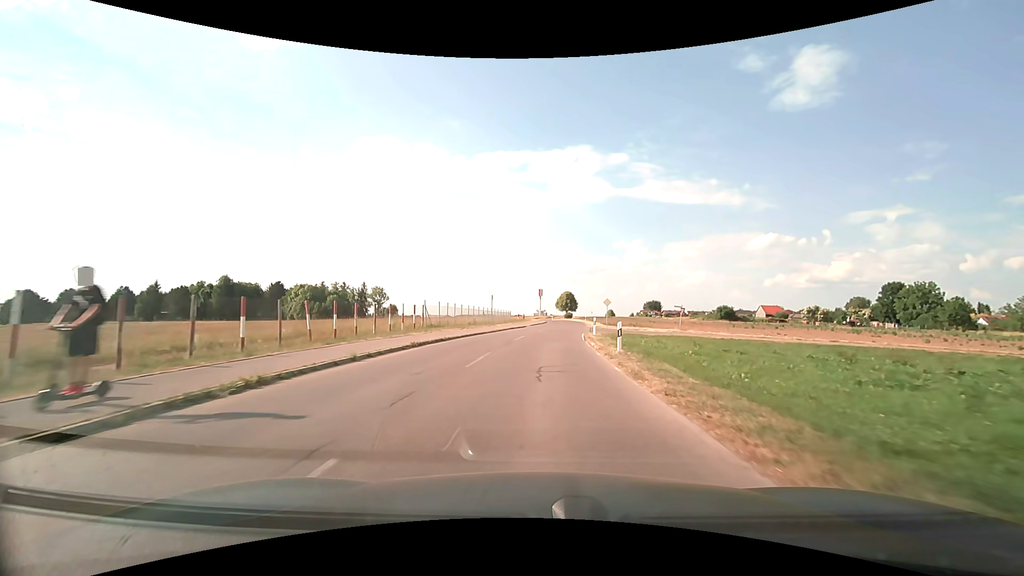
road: unclassified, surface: asphalt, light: Day
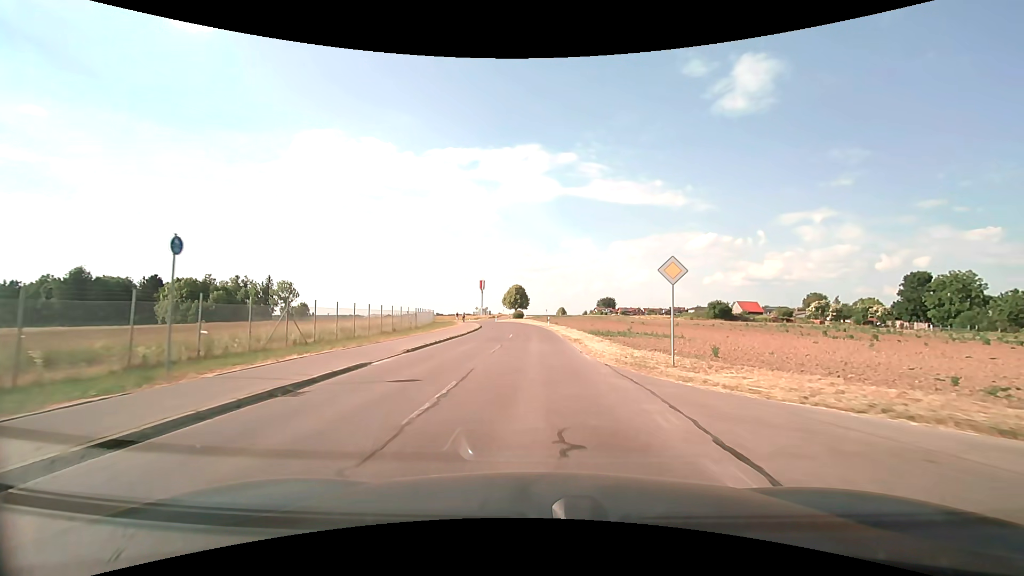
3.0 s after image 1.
(+2.1, +39.6) m; +6°
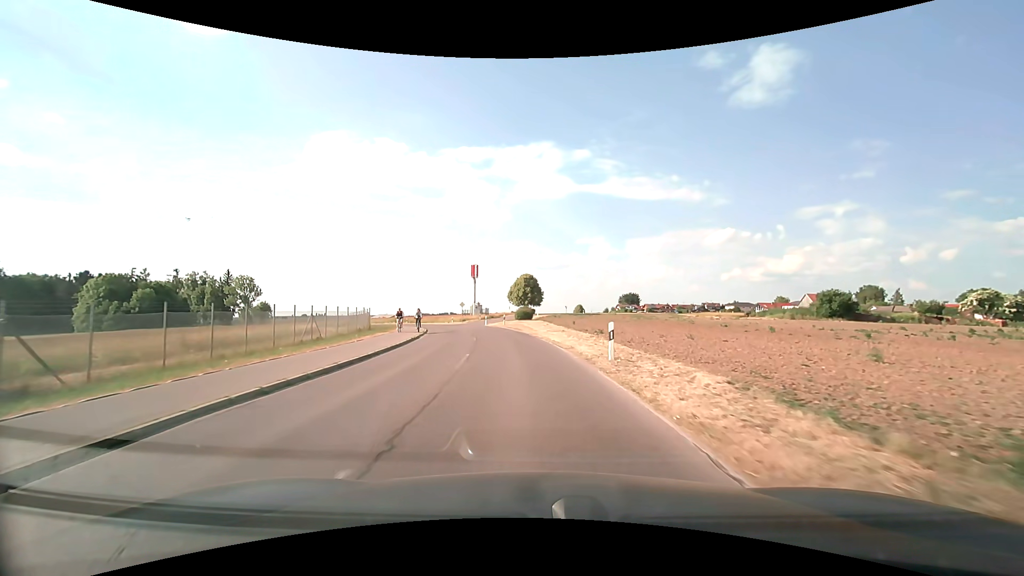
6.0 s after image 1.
(-0.2, +39.7) m; -1°
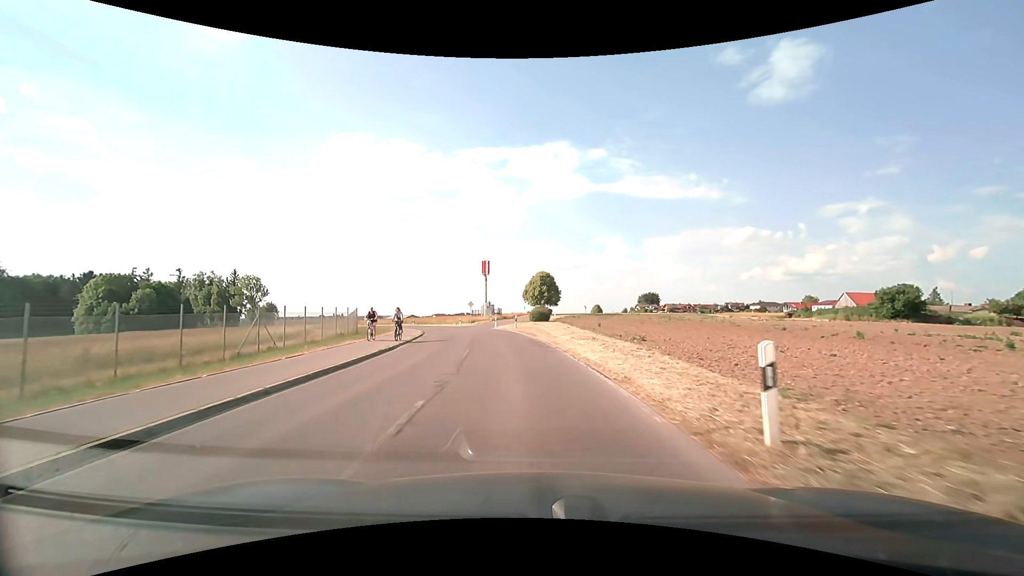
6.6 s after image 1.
(-0.1, +8.0) m; -2°
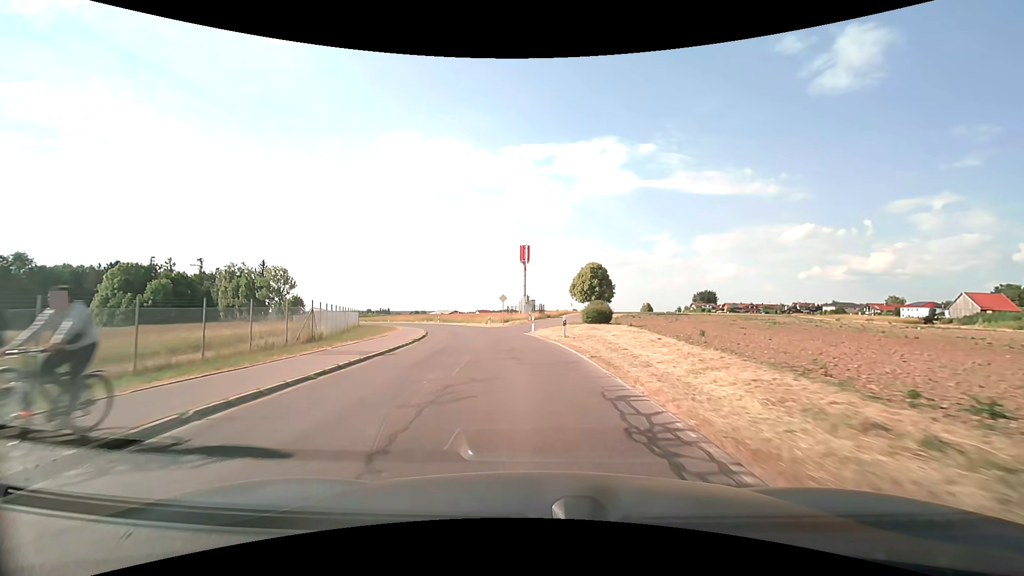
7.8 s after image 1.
(-0.8, +16.2) m; -5°
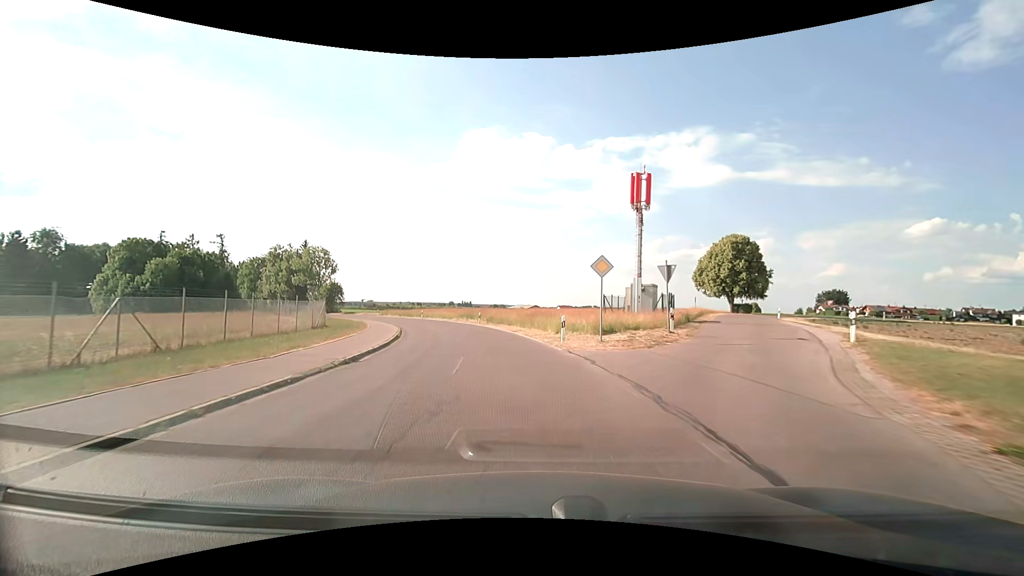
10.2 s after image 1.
(-2.6, +33.3) m; -9°
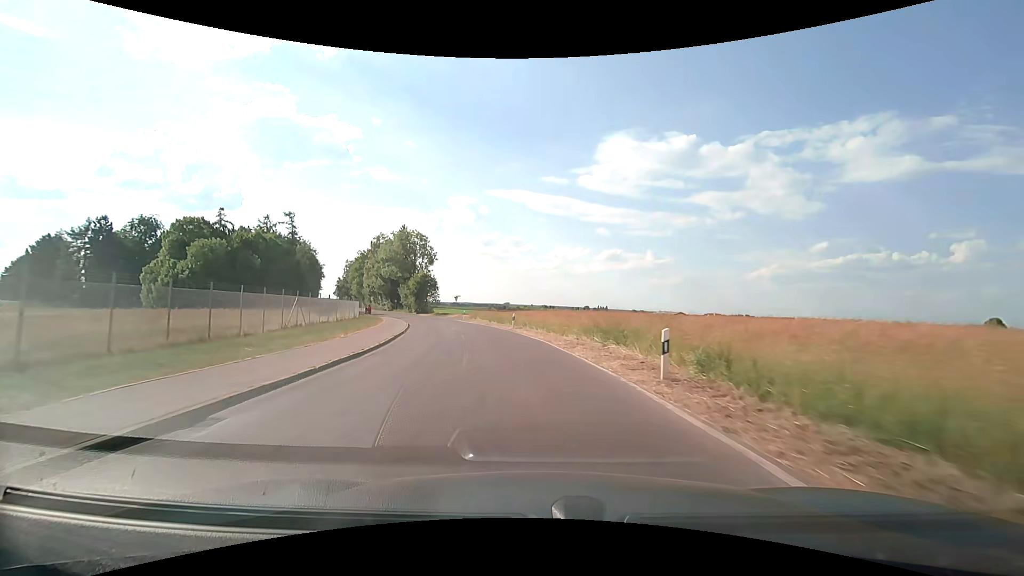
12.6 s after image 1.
(-4.6, +34.7) m; -16°
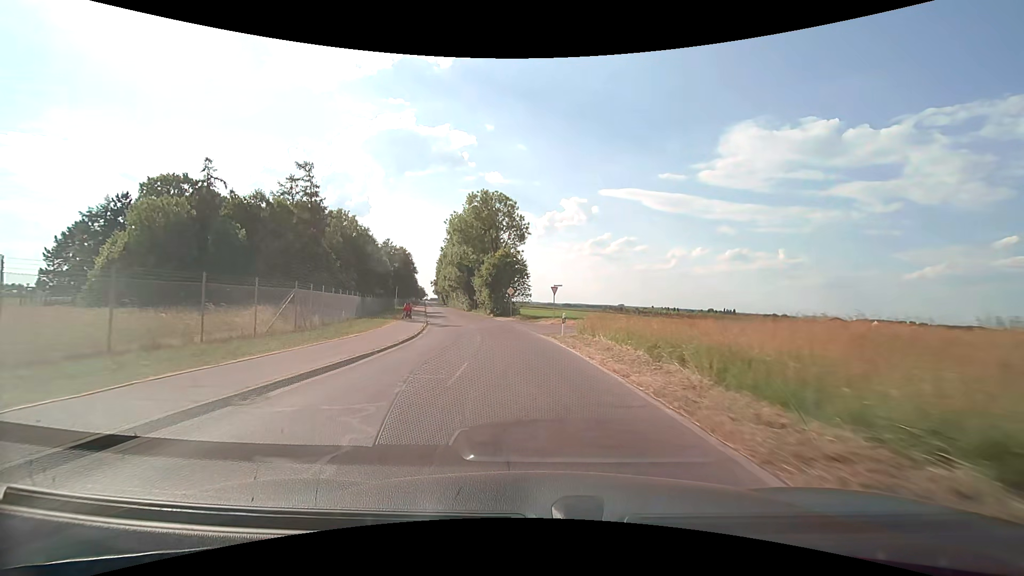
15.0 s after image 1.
(-4.3, +35.8) m; -13°
(0, +10) (-1, +20) (-2, +30) (-4, +40) (-6, +50) (-8, +59) (-11, +69) (-13, +79) (-15, +88) (-17, +98) m
